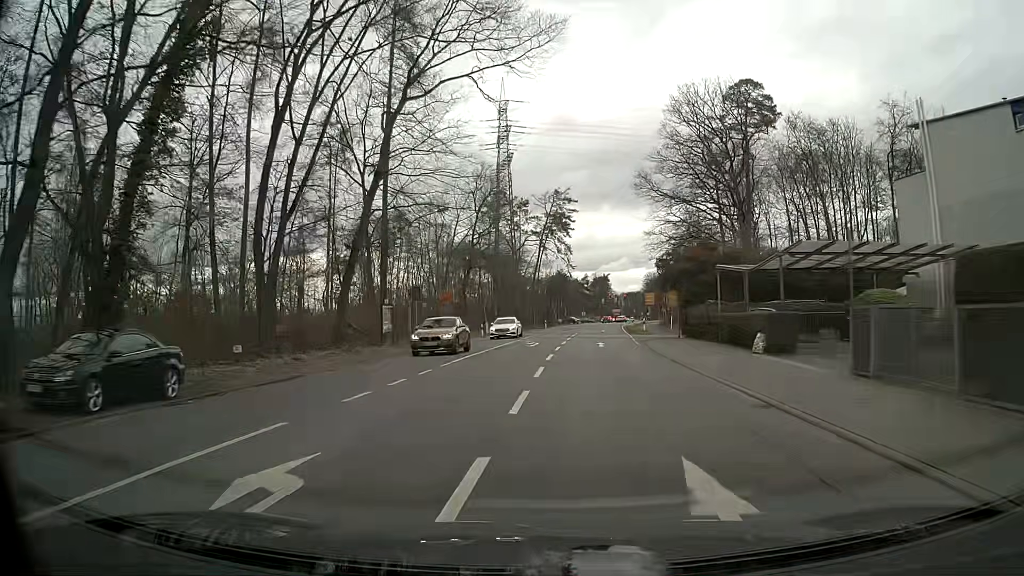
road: primary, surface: asphalt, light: Day
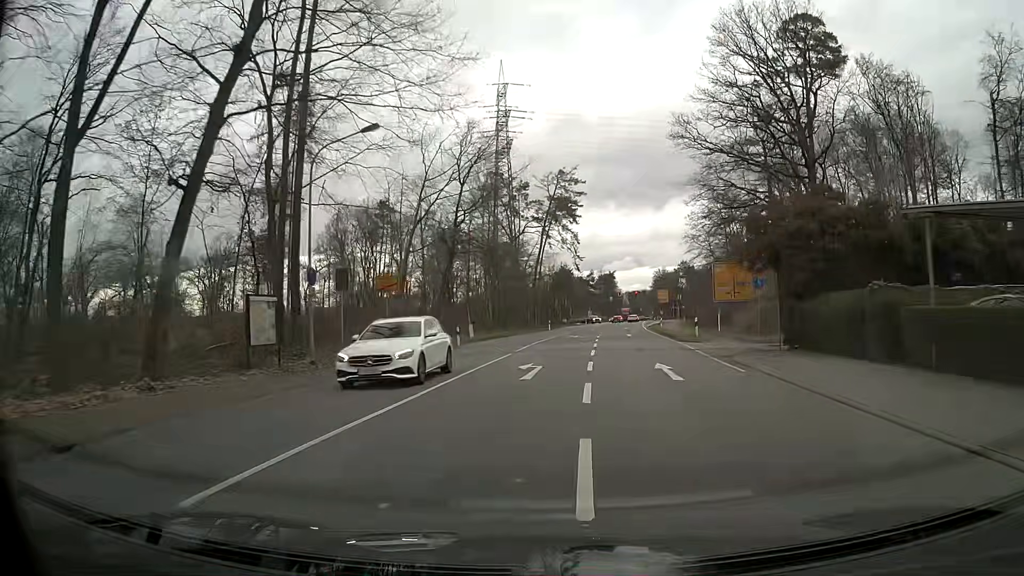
(-0.1, +17.0) m; 0°
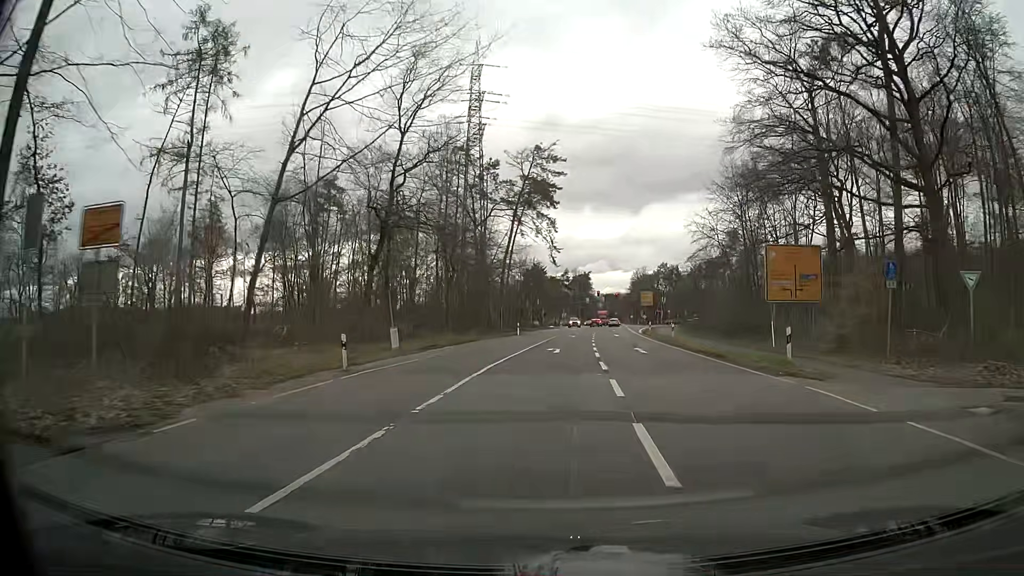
(+0.1, +17.0) m; +2°
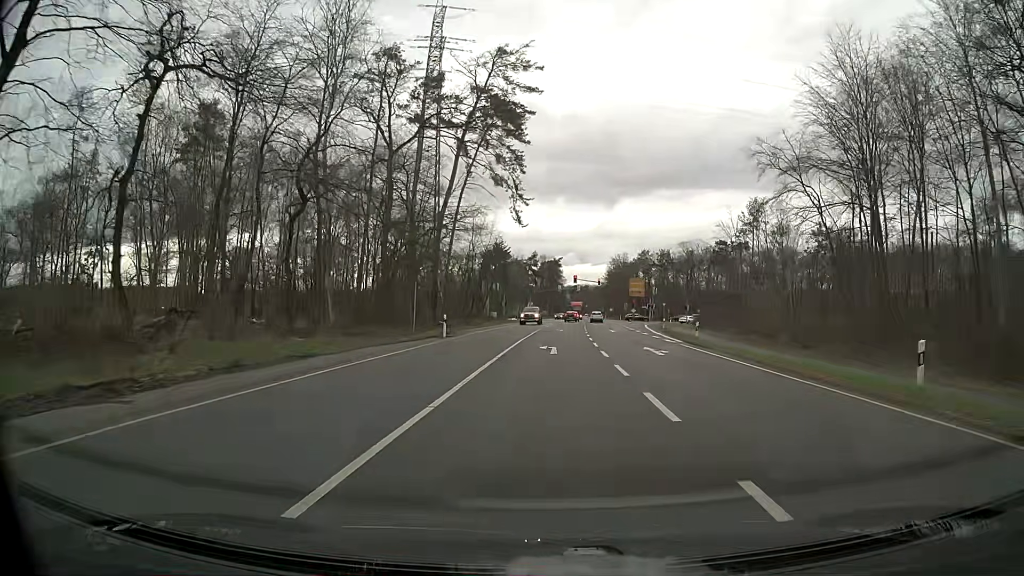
(+1.0, +32.3) m; +3°
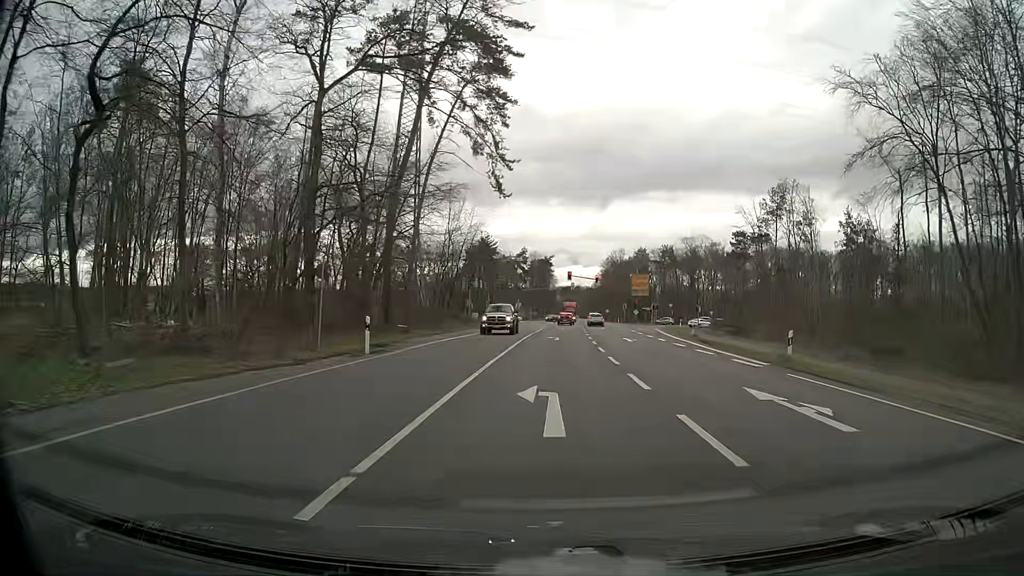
(+0.1, +14.5) m; +1°
